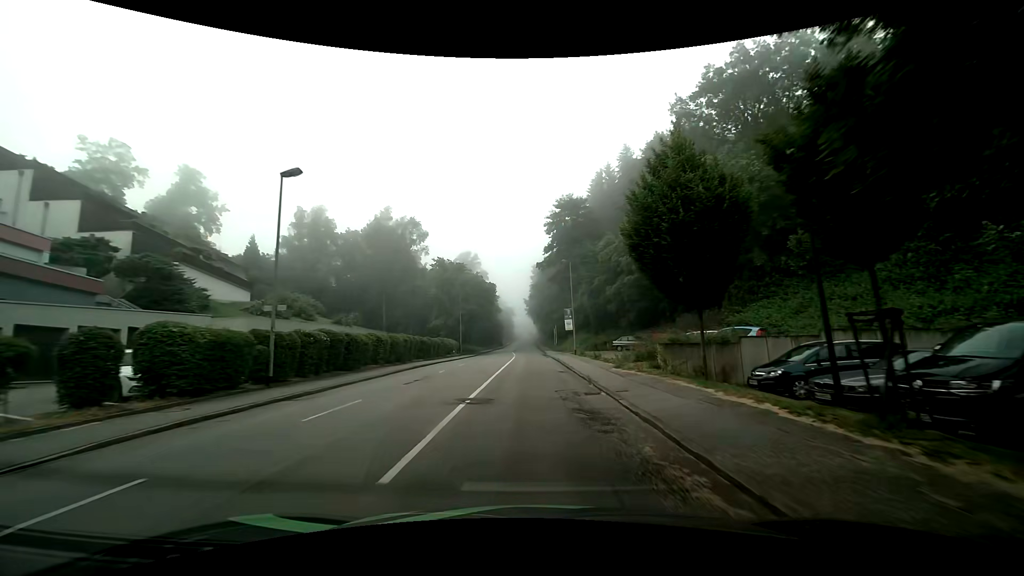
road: tertiary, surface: asphalt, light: Day
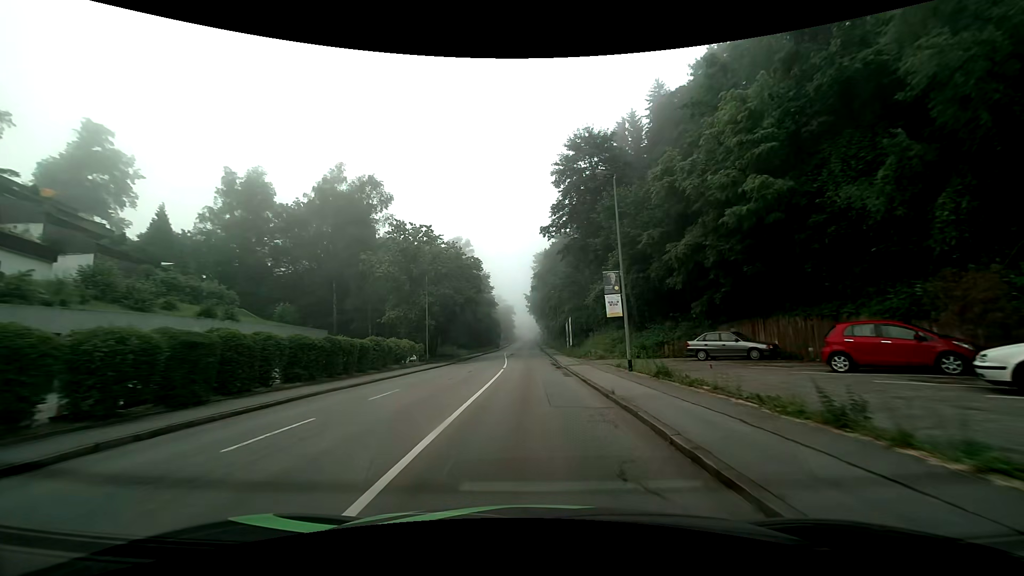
(-0.1, +22.9) m; 0°
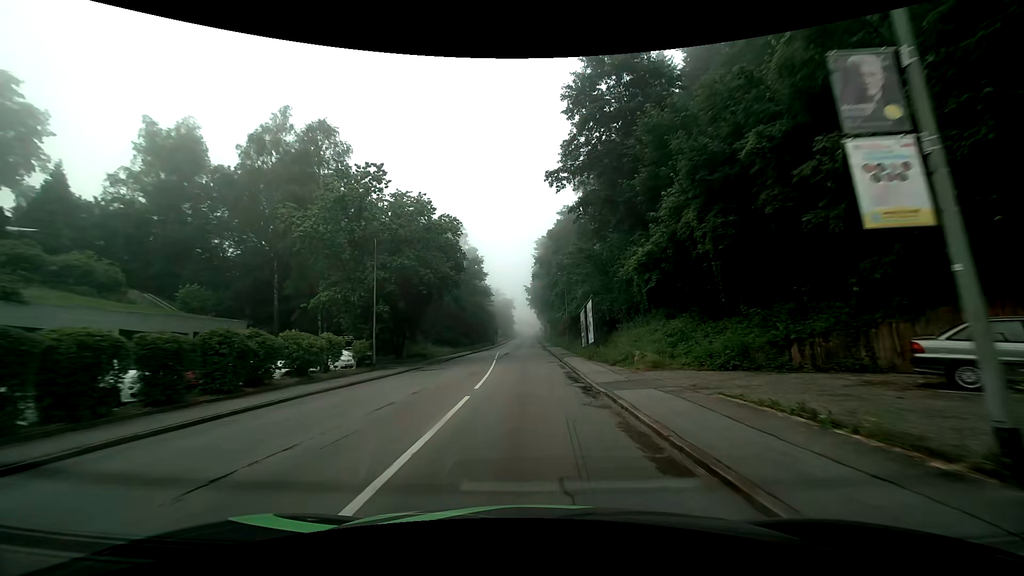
(0.0, +15.3) m; 0°
(0, +10) (0, +20) (0, +30) (0, +40) (0, +50) (0, +60) (0, +70) (0, +80) (0, +90) (+1, +100) m
